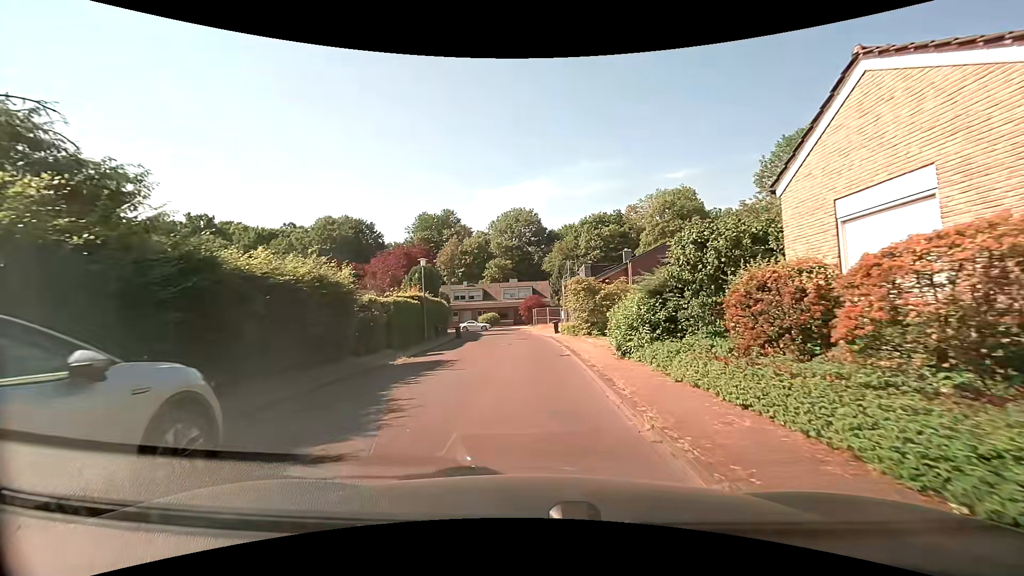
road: residential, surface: asphalt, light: Day
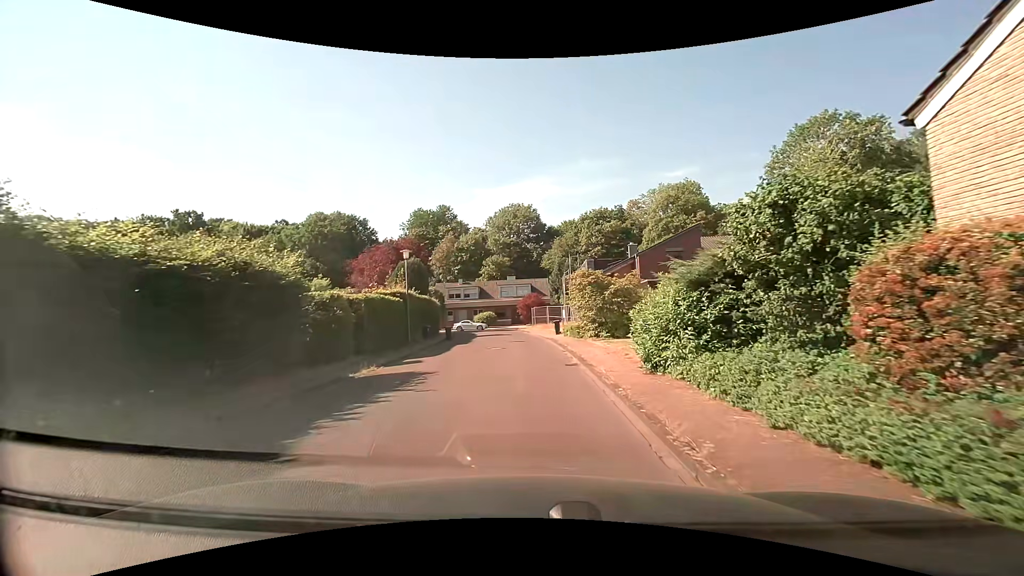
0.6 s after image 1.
(0.0, +3.6) m; 0°
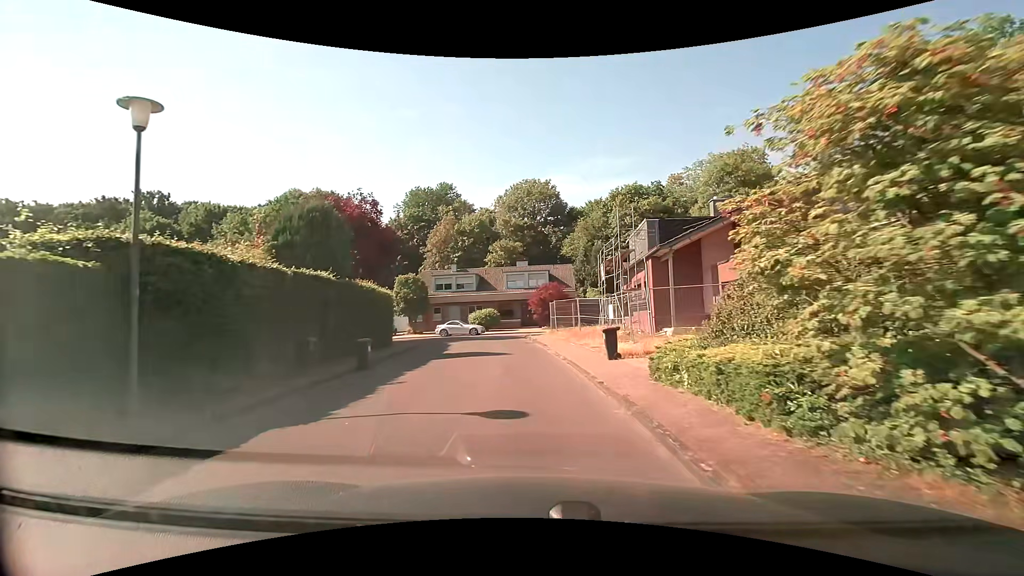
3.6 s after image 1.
(-0.1, +18.9) m; -1°
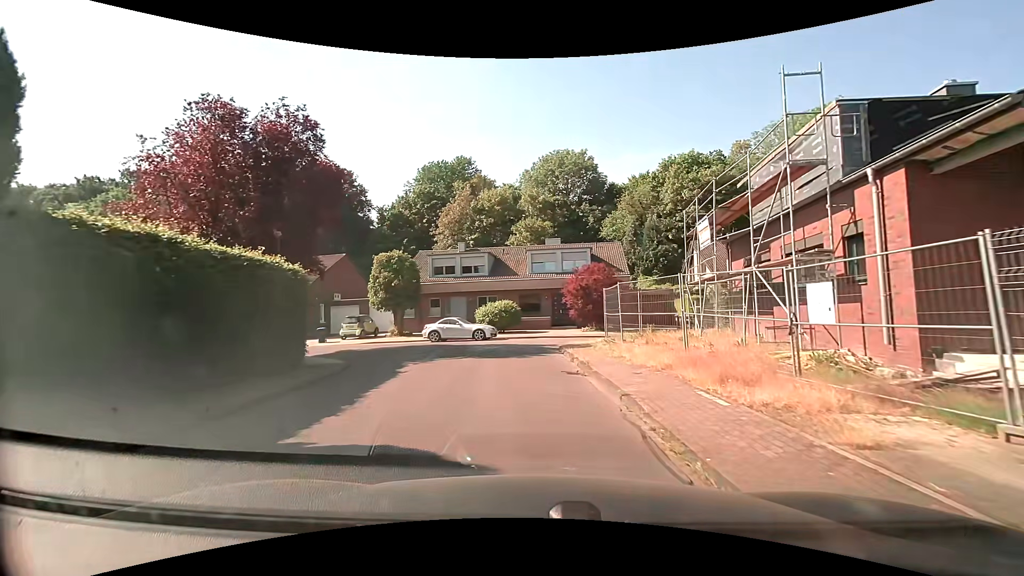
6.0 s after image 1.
(-0.5, +14.0) m; -4°
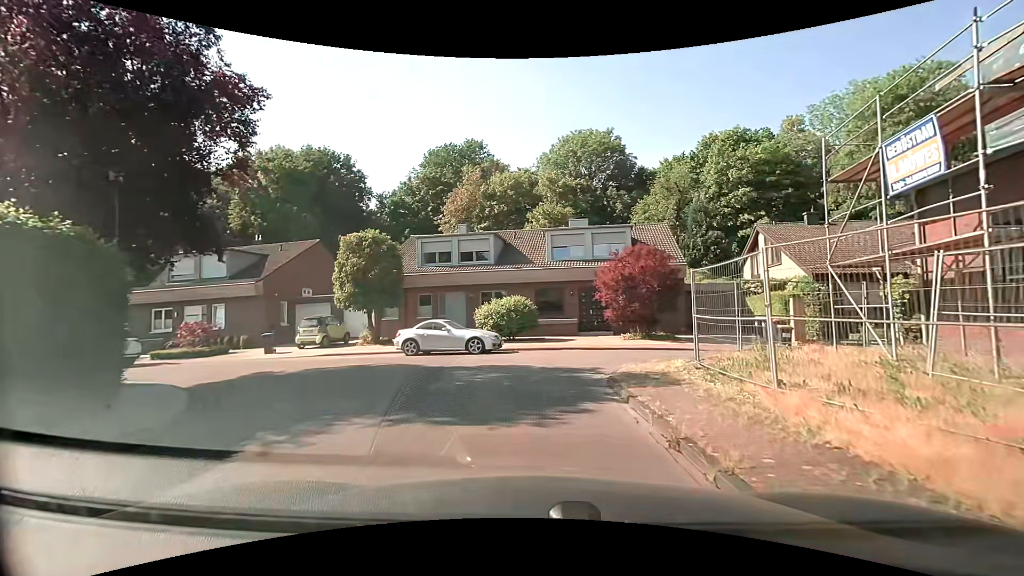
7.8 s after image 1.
(-0.1, +8.4) m; -2°
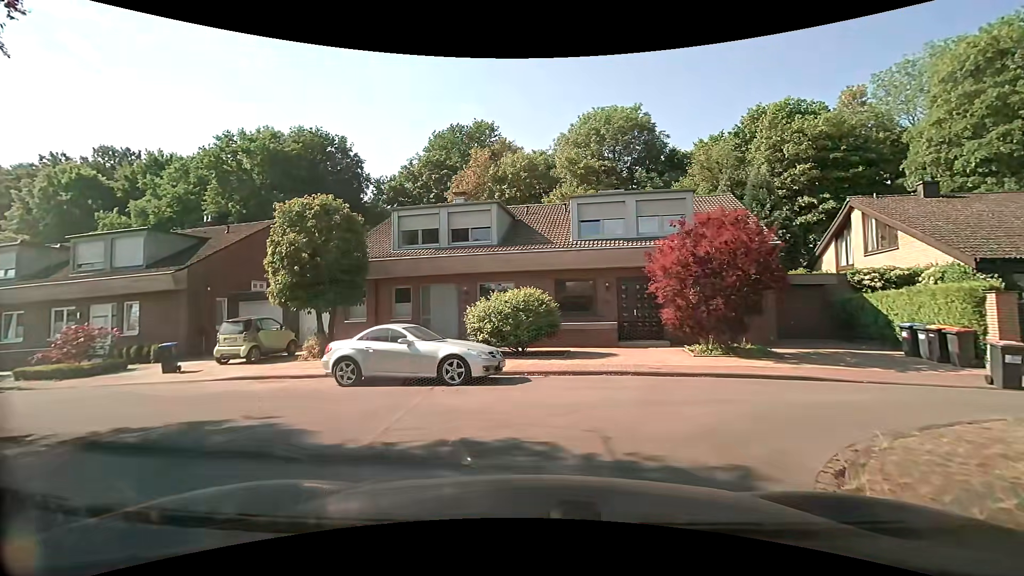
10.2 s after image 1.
(-0.1, +7.5) m; -2°
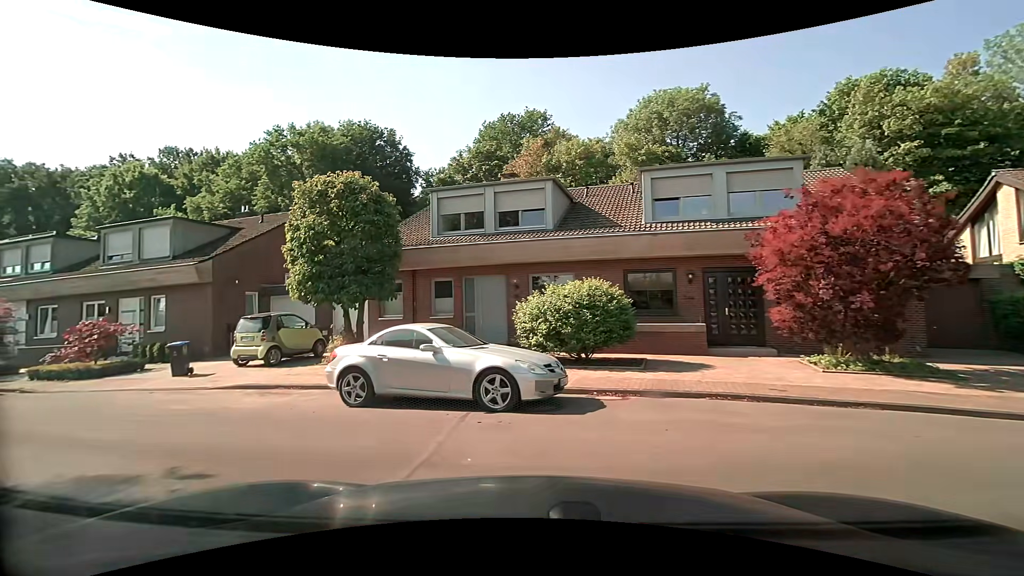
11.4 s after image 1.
(-0.1, +3.0) m; -7°
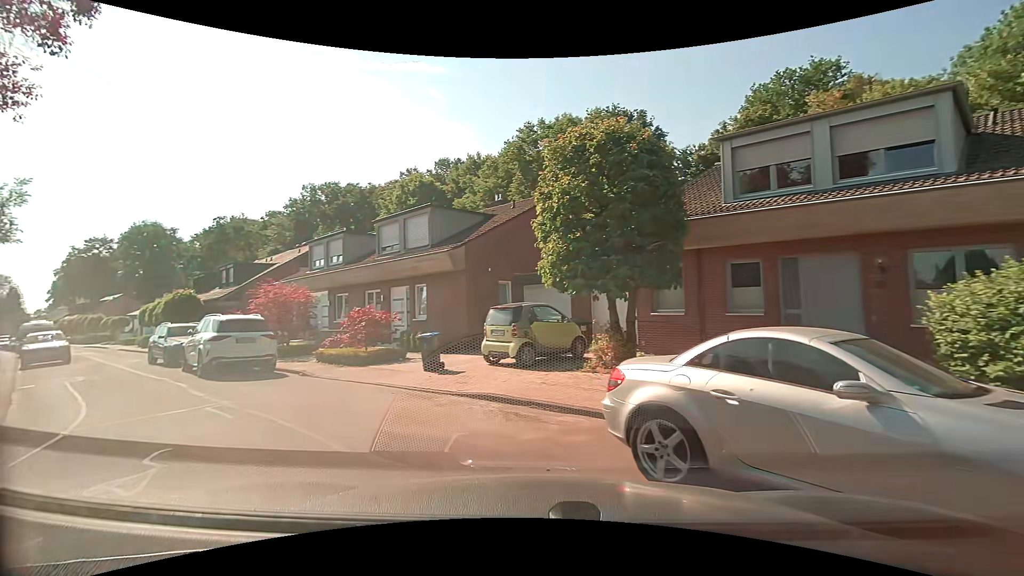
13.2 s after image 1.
(-0.8, +4.2) m; -26°
(-4, +9) (-12, +15) (-19, +22) (-25, +30) (-33, +37) (-40, +43) (-48, +50) (-56, +56) (-64, +62) (-72, +67) m
